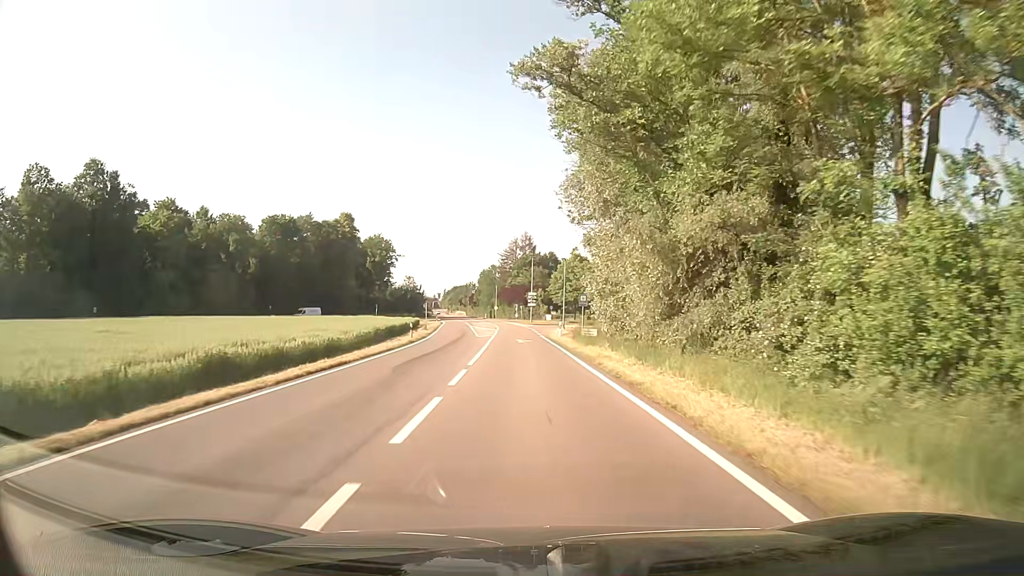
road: secondary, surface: asphalt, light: Day
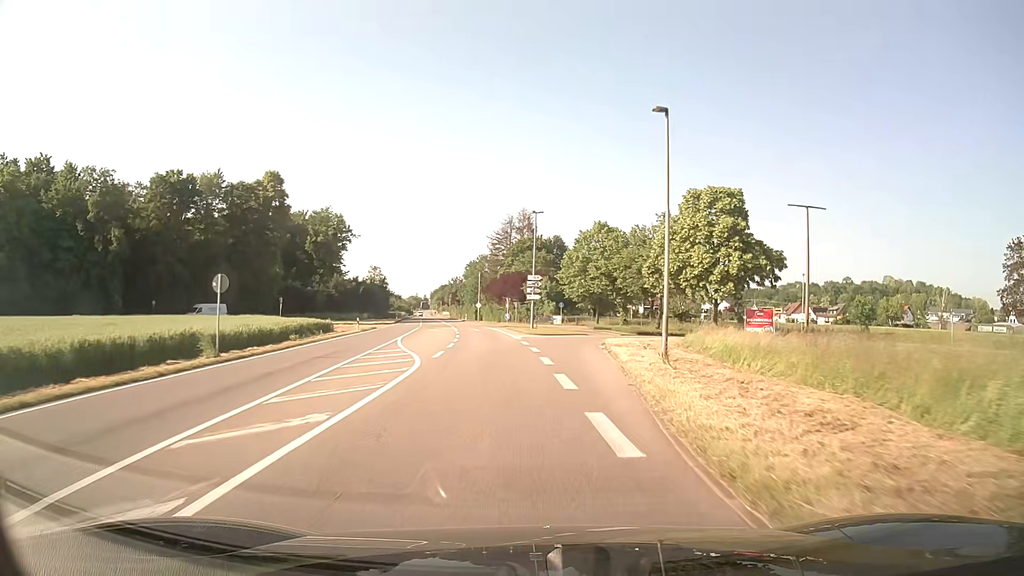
(-0.4, +44.5) m; 0°
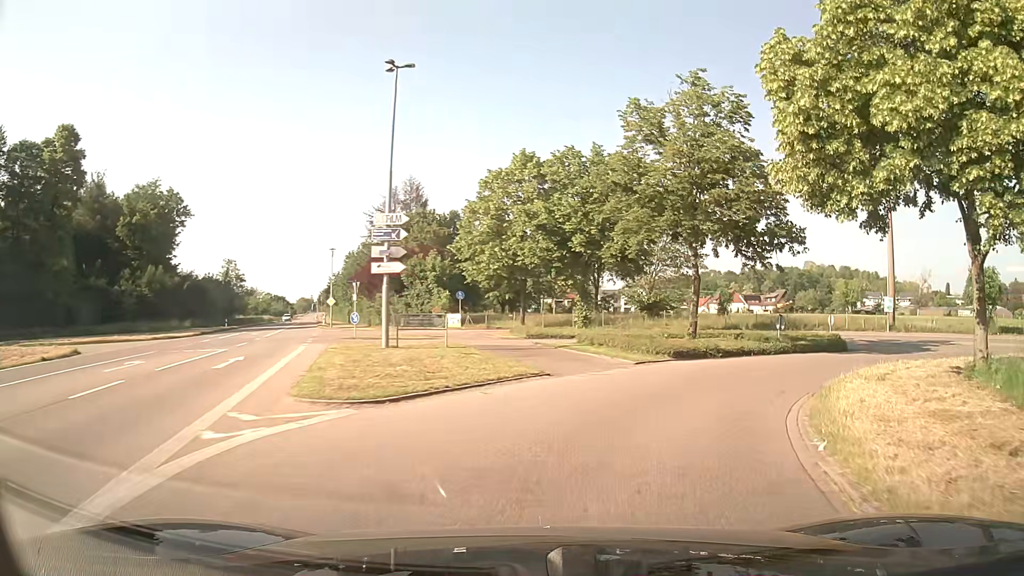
(+1.6, +33.9) m; +9°
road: unclassified
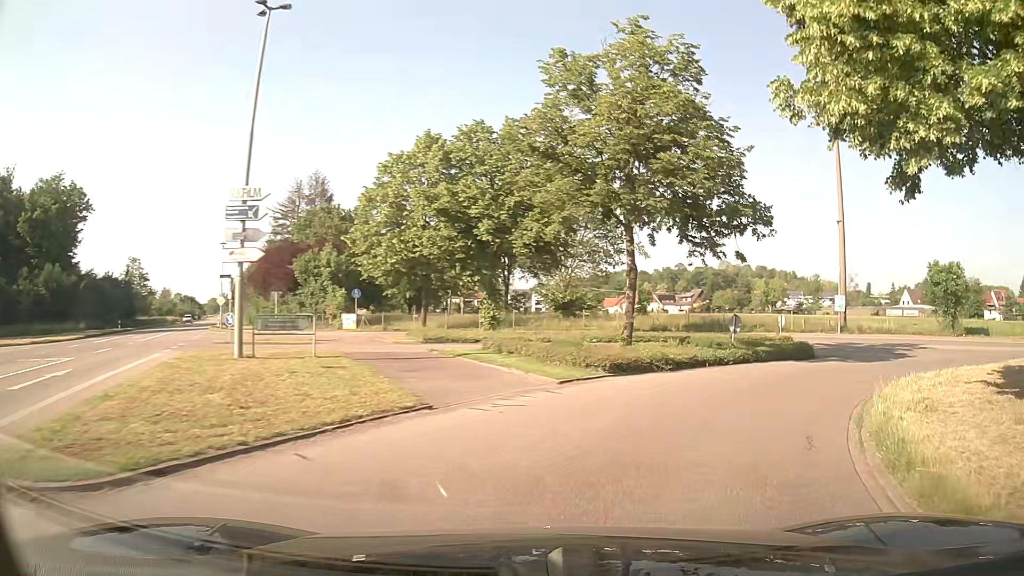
(+0.3, +5.0) m; +7°
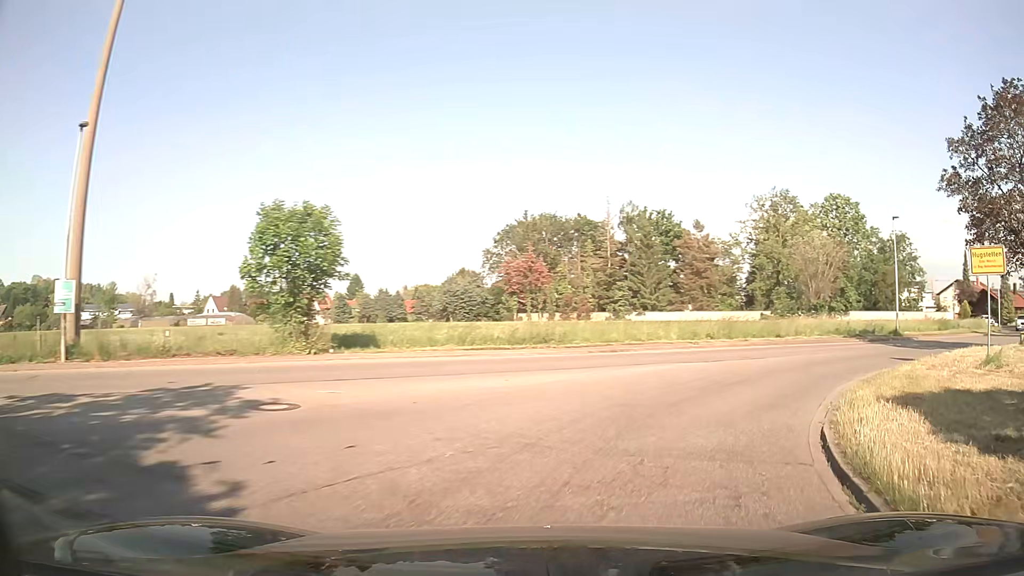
(+10.1, +18.3) m; +60°
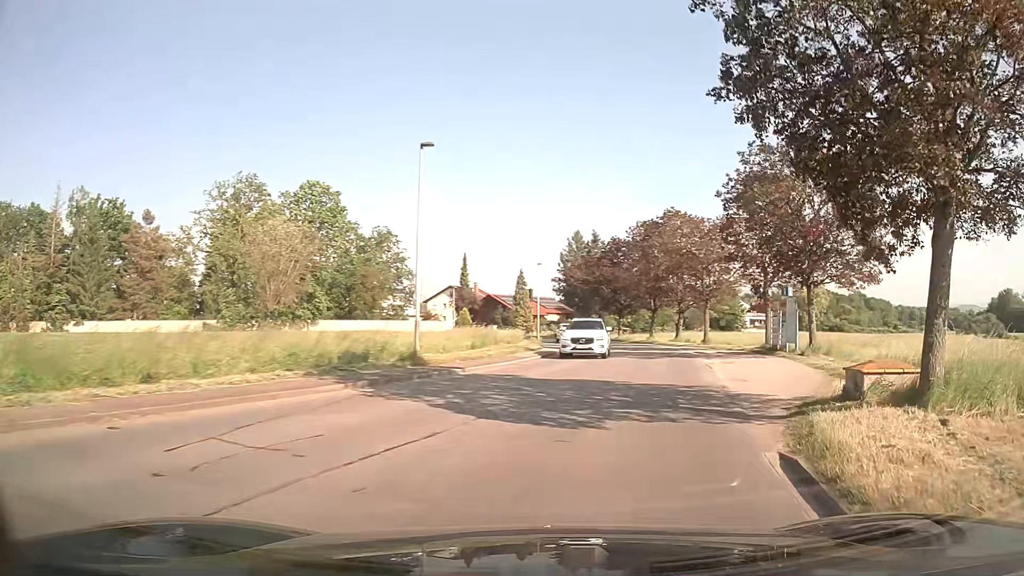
(+7.1, +16.7) m; +45°
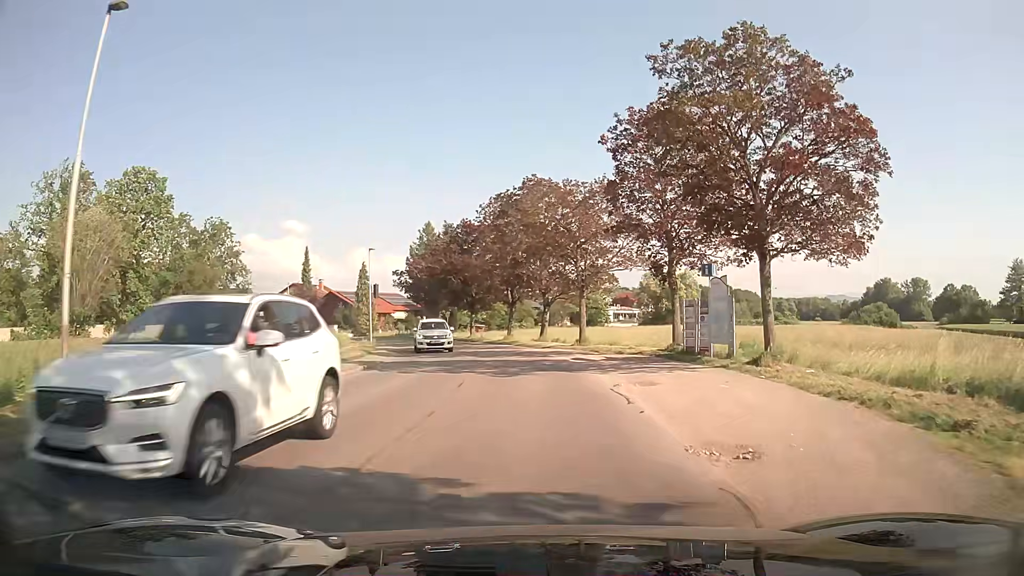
(+1.5, +10.0) m; +13°
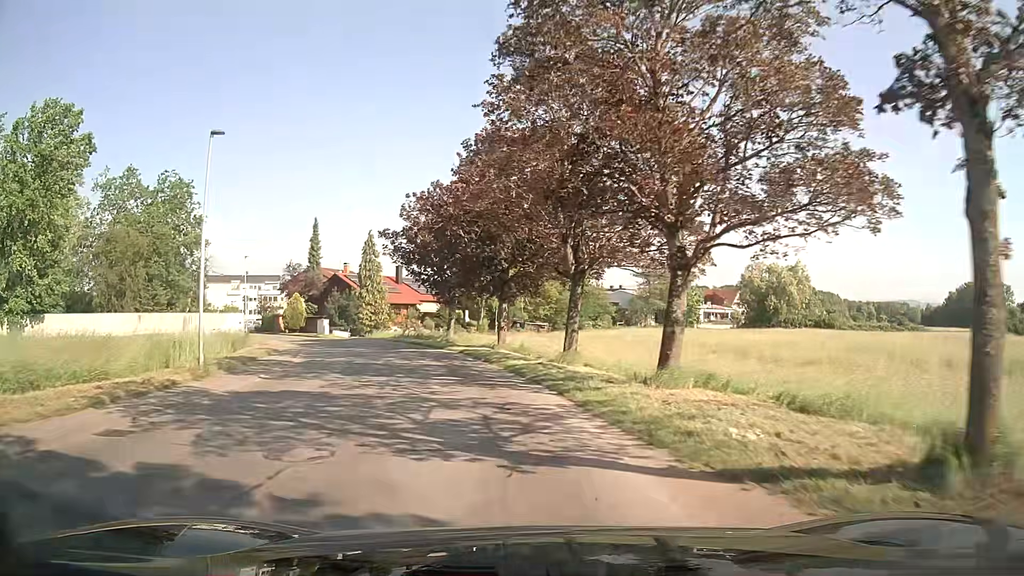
(-0.3, +28.7) m; -6°
(-1, +10) (-2, +20) (-5, +30) (-8, +39) (-13, +48) (-19, +56) (-24, +64) (-30, +72) (-36, +80) (-42, +88) m
